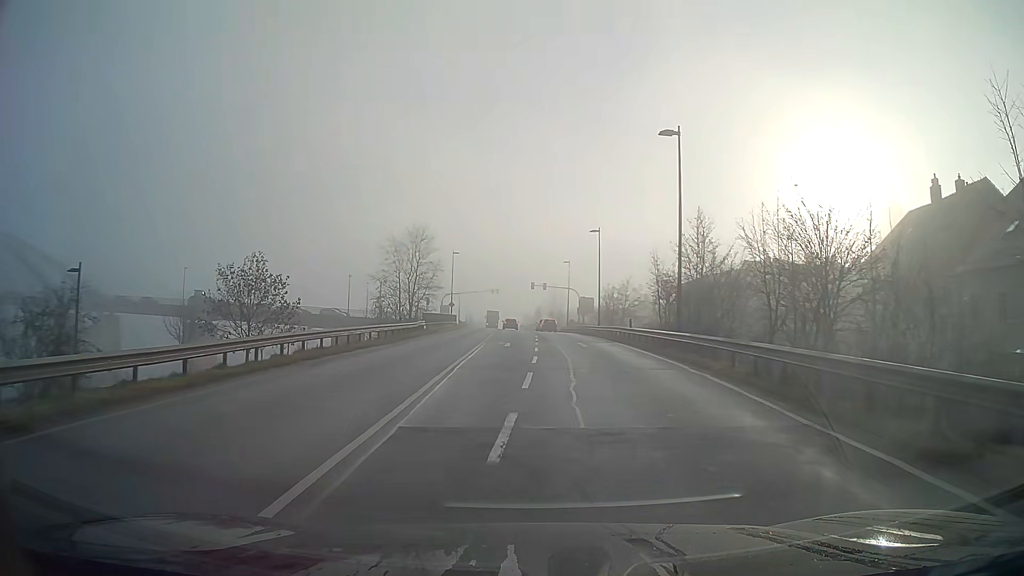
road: primary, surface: asphalt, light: Day
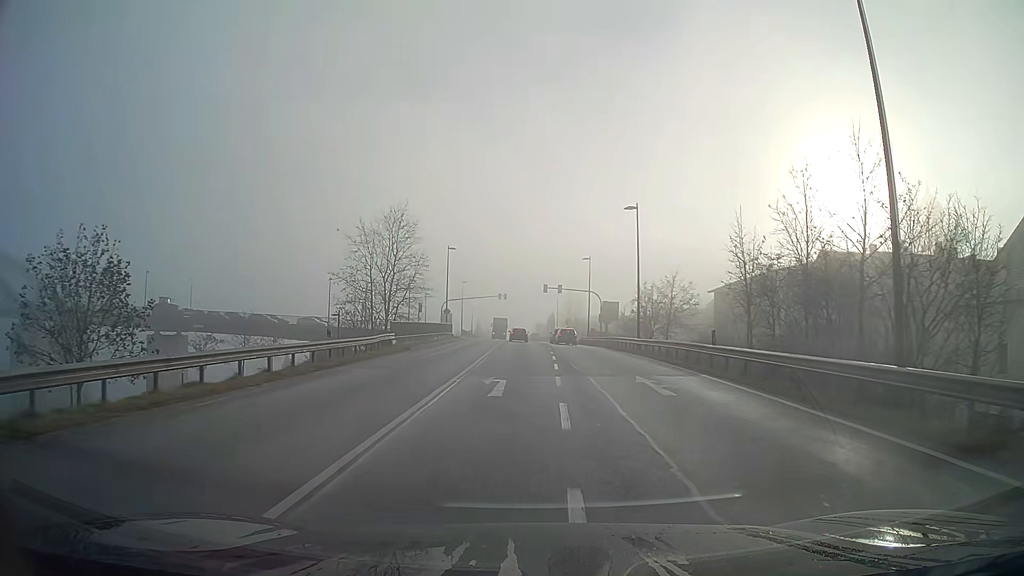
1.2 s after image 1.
(-0.1, +15.2) m; -1°
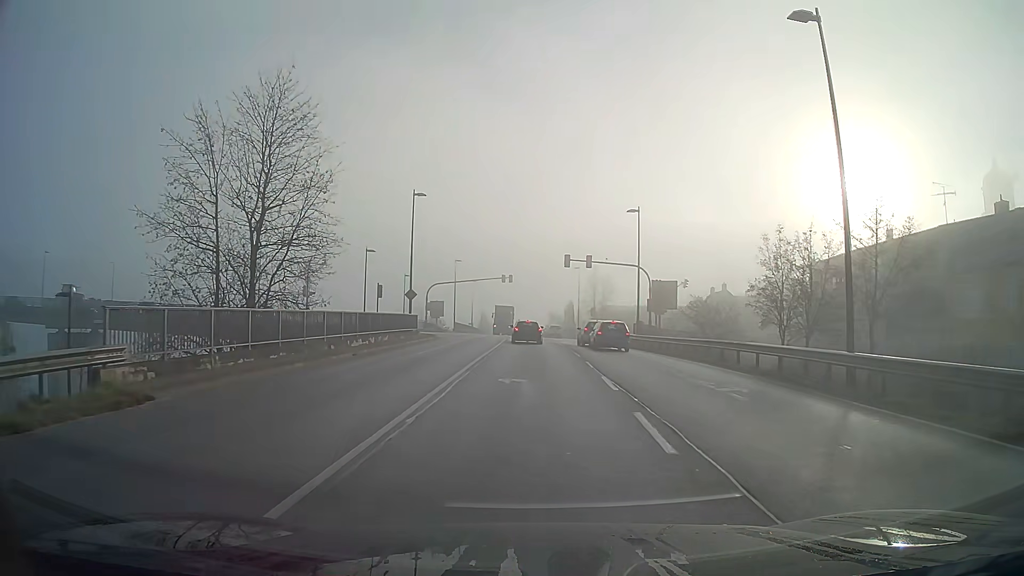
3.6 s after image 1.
(-0.3, +25.9) m; -1°
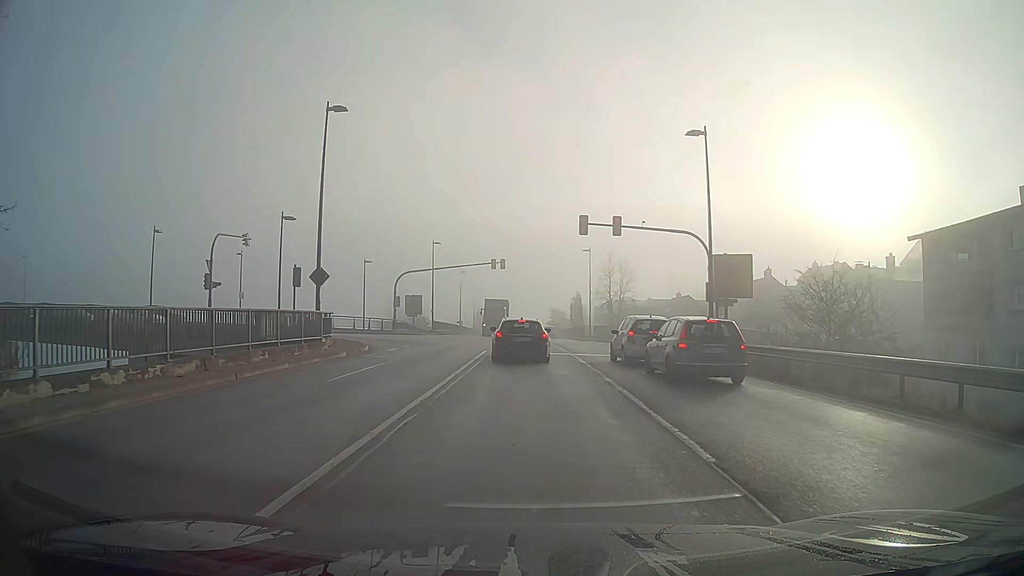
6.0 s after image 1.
(0.0, +18.1) m; 0°
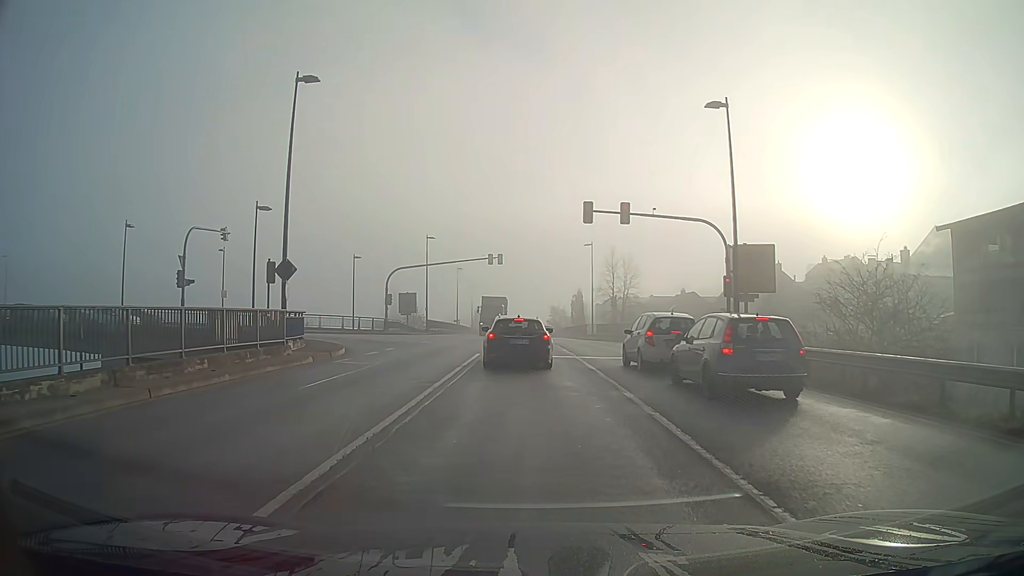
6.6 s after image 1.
(0.0, +3.3) m; 0°
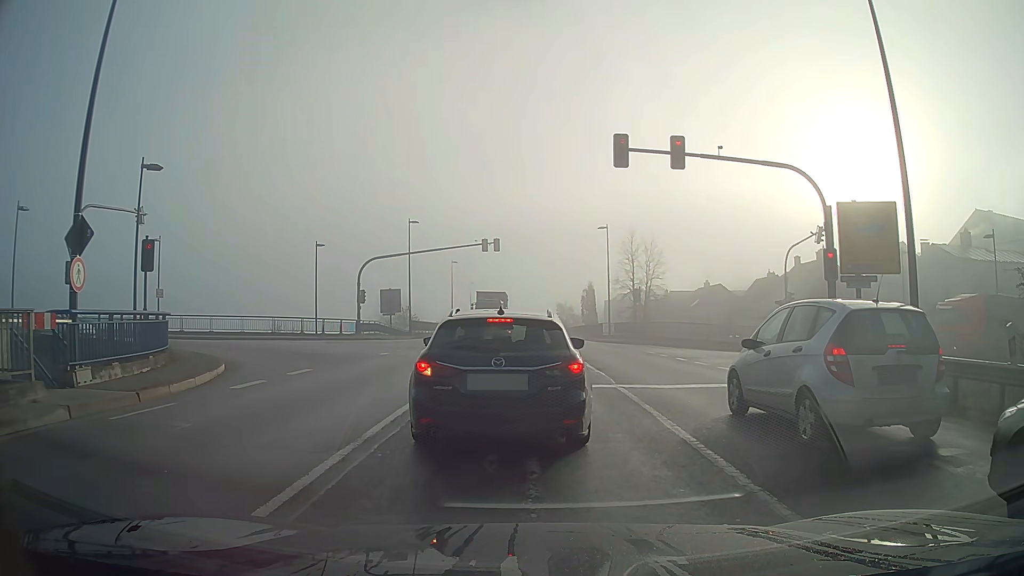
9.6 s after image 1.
(0.0, +10.7) m; 0°
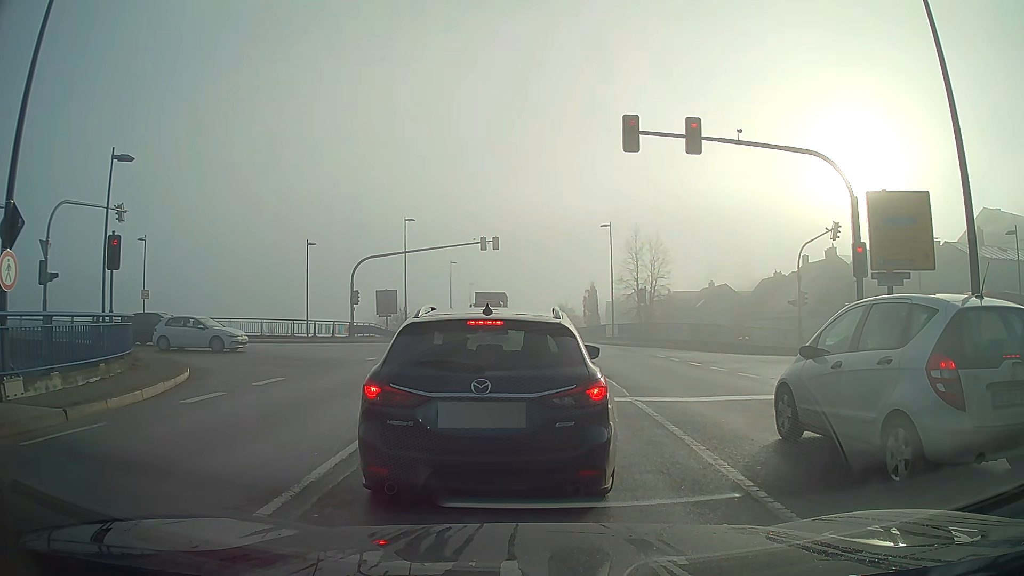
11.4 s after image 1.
(0.0, +1.9) m; 0°
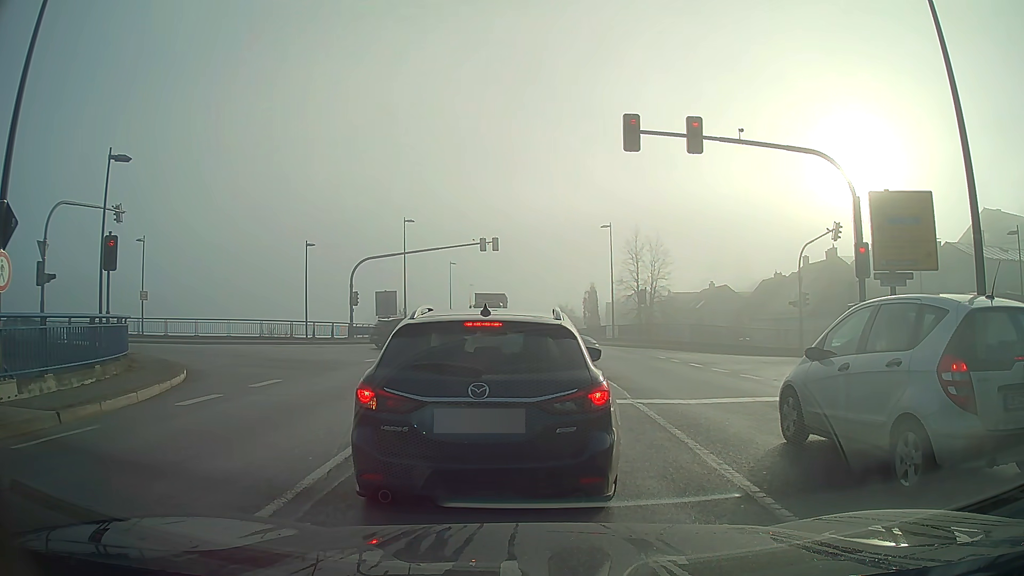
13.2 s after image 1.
(0.0, +0.2) m; 0°
(0, +10) (-1, +20) (-7, +28) (-17, +31) (-27, +32) (-37, +32) (-47, +32) (-57, +31) (-67, +31) (-77, +31) m
